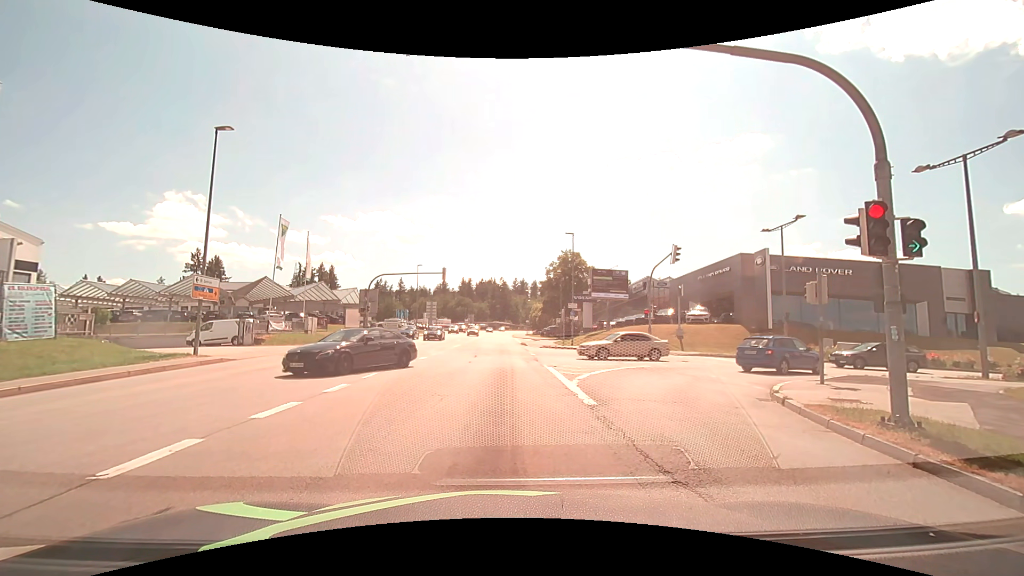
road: tertiary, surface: asphalt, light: Day
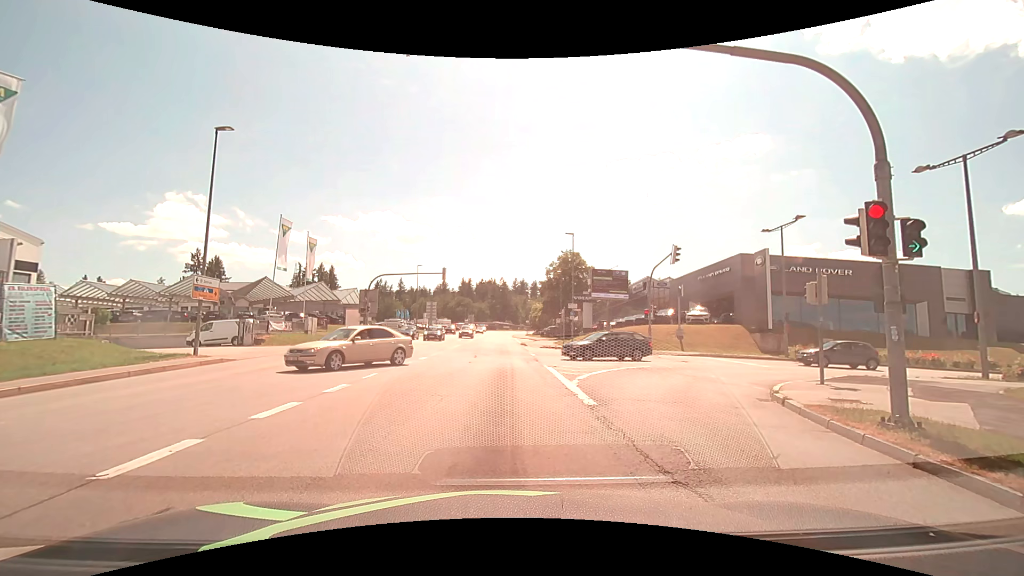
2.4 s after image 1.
(0.0, 0.0) m; 0°
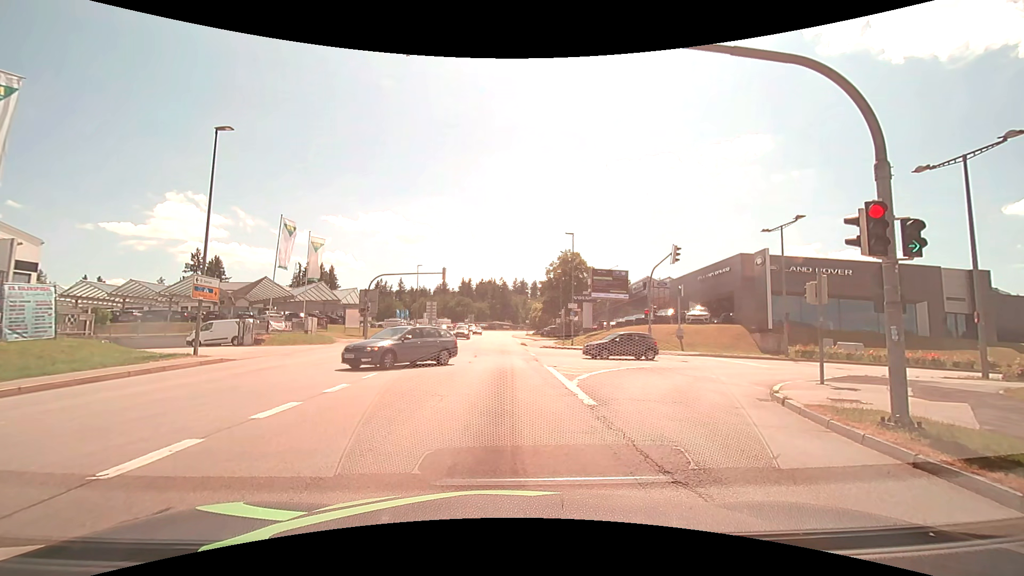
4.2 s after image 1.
(0.0, 0.0) m; 0°
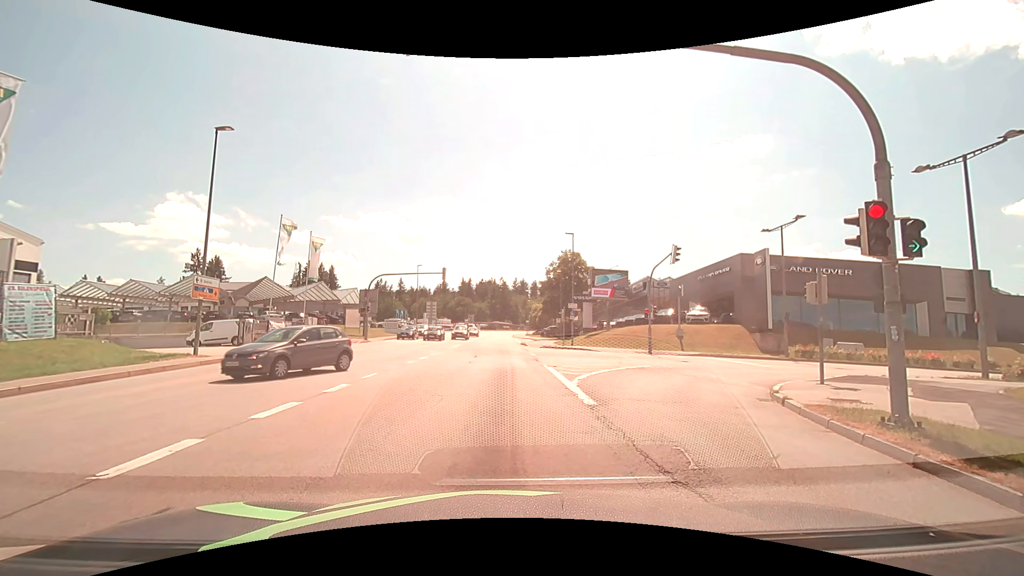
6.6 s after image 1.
(0.0, 0.0) m; 0°
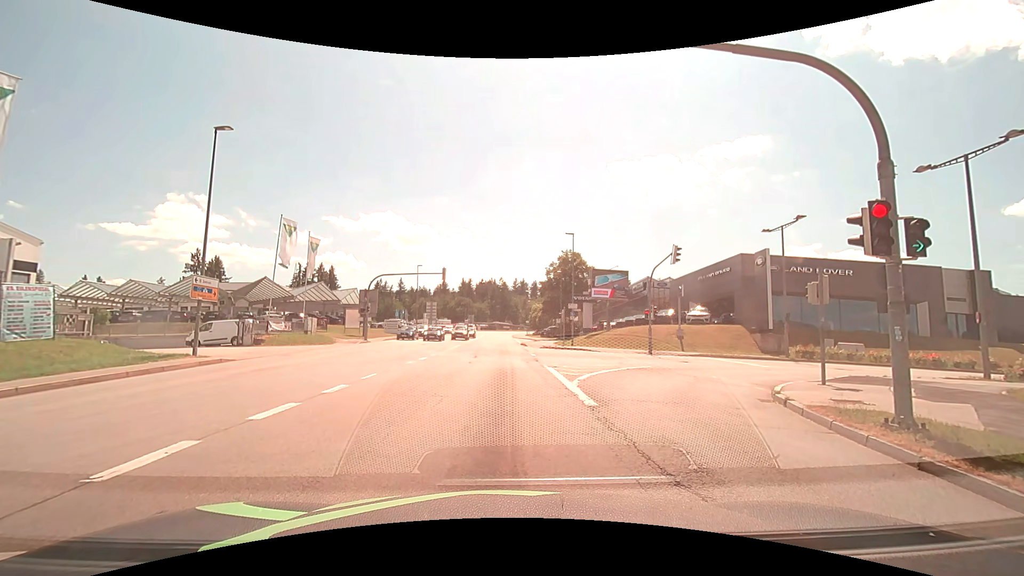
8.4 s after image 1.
(0.0, 0.0) m; 0°
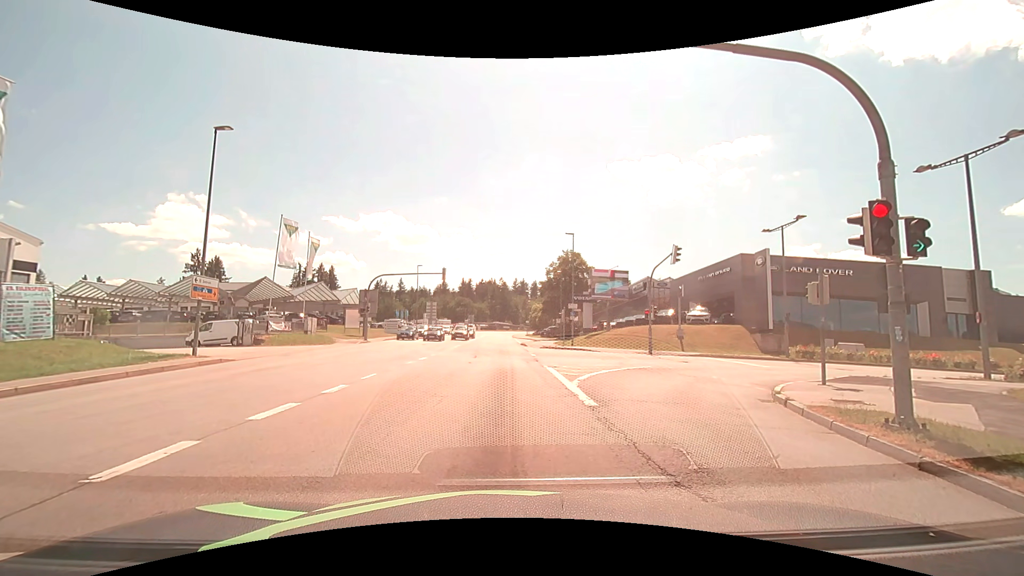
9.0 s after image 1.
(0.0, 0.0) m; 0°
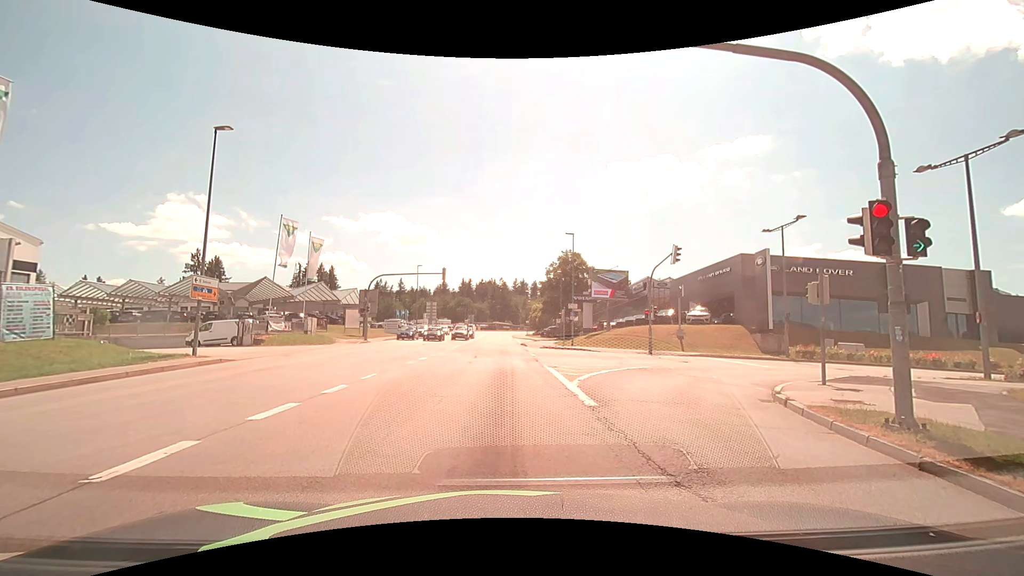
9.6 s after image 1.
(0.0, 0.0) m; 0°
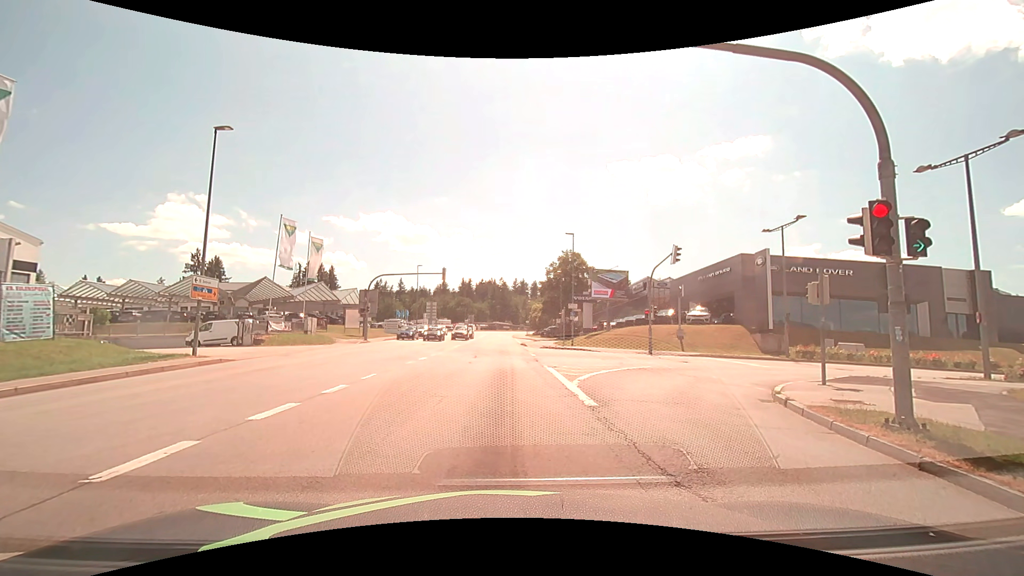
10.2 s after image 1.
(0.0, 0.0) m; 0°
